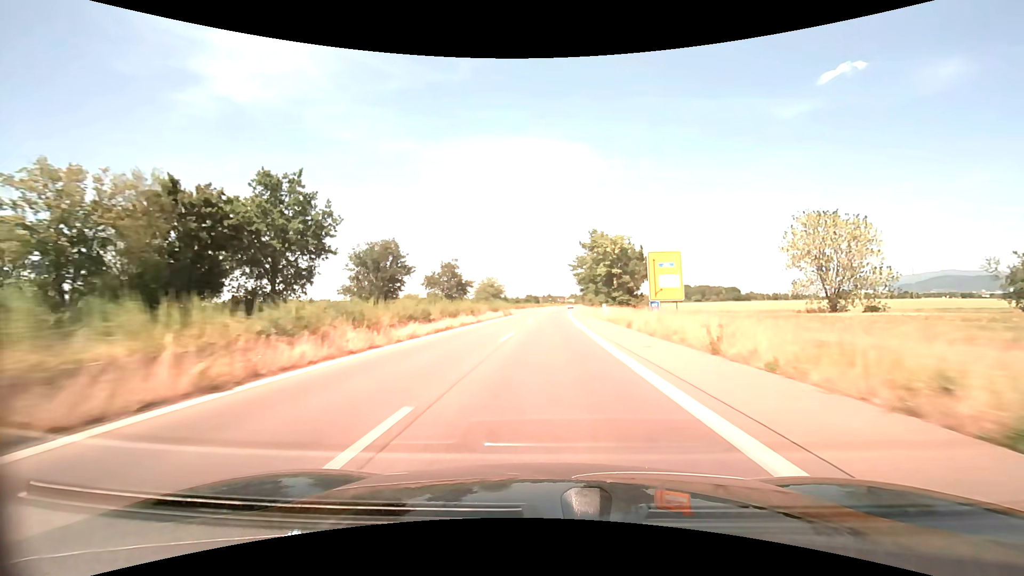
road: trunk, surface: asphalt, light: Day
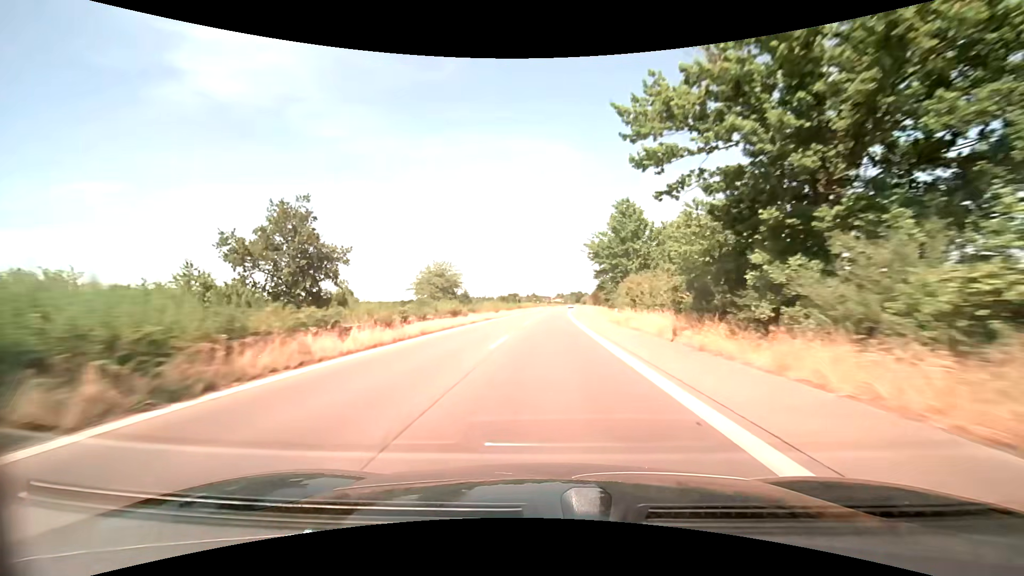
(+0.9, +57.9) m; +2°
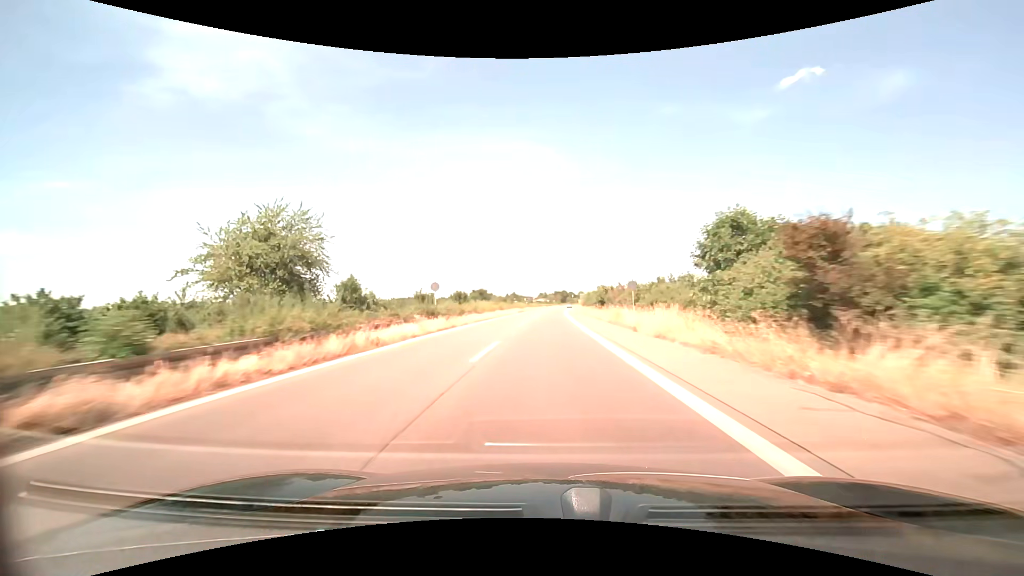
(+1.0, +57.7) m; +2°
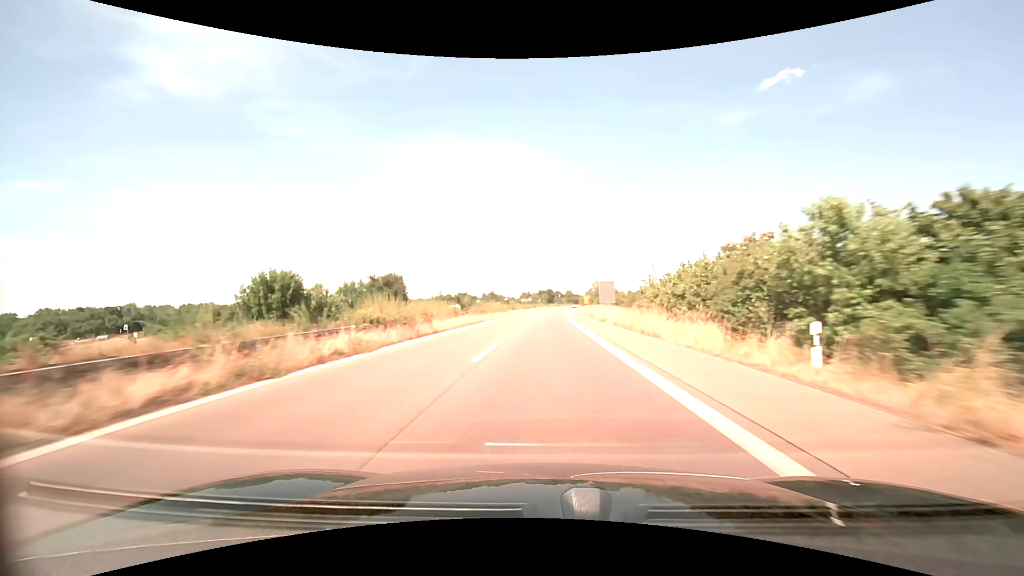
(+1.1, +72.2) m; +2°
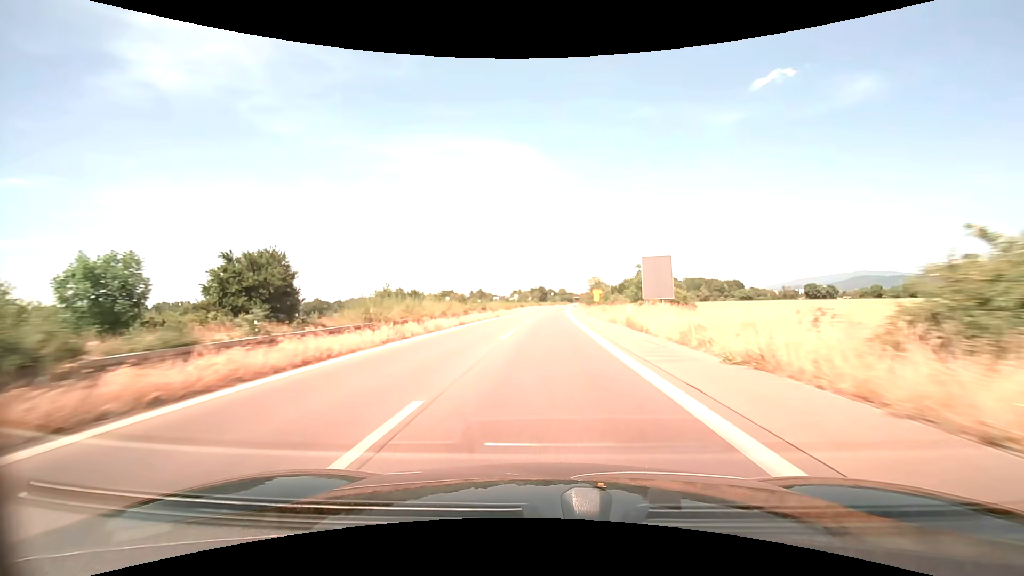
(+0.2, +29.1) m; +1°
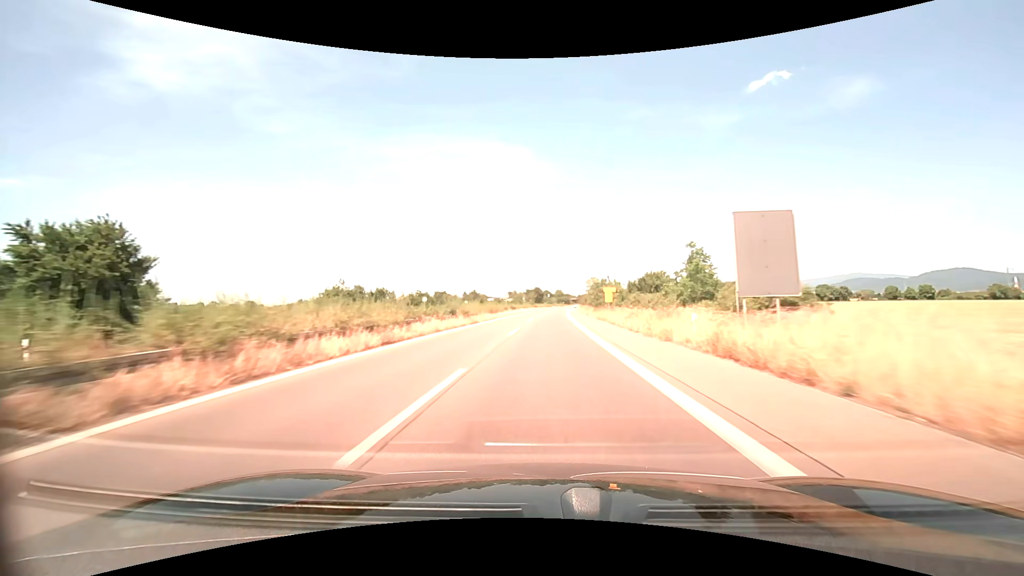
(+0.1, +14.6) m; 0°
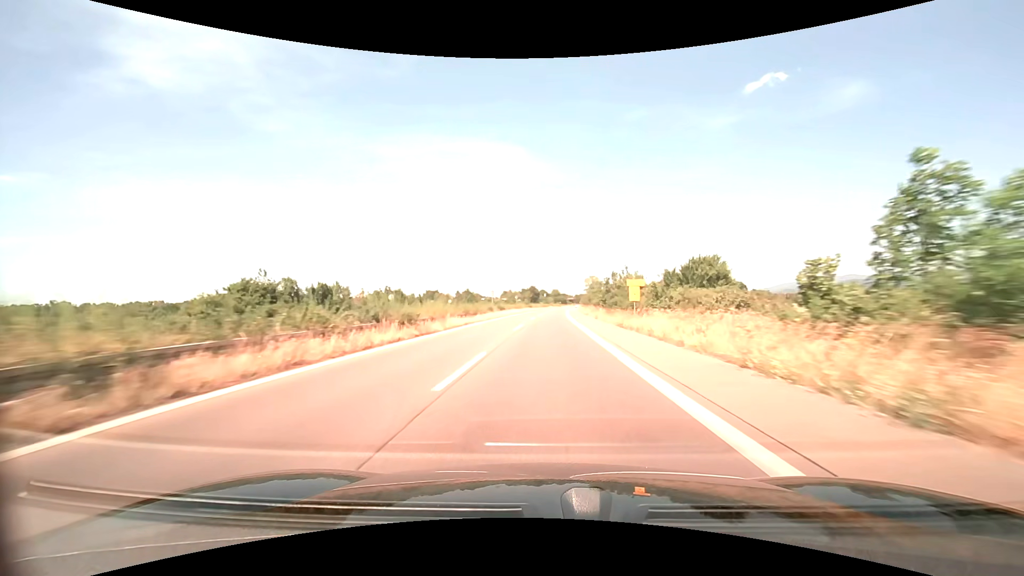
(0.0, +14.7) m; 0°
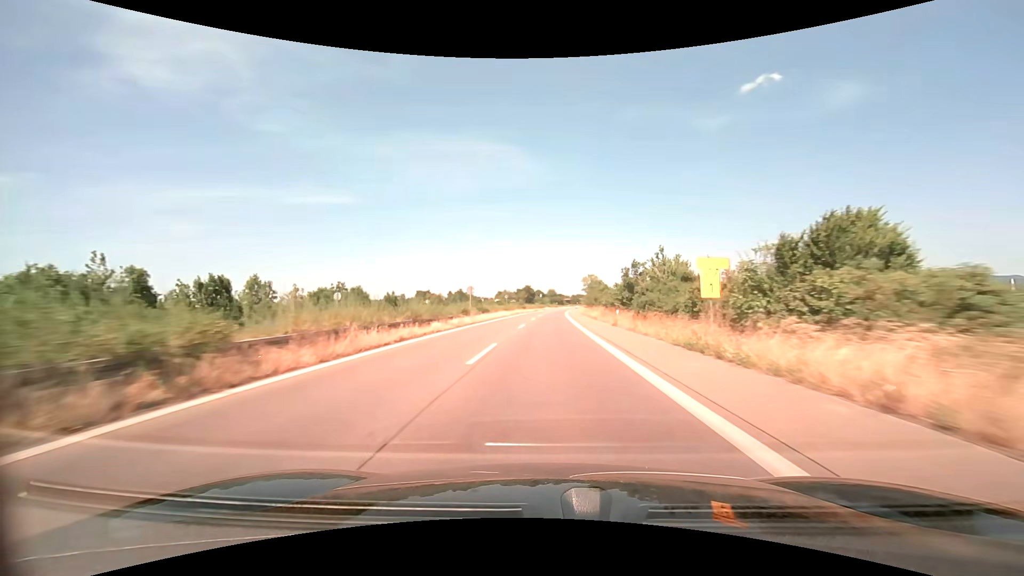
(+0.1, +14.7) m; 0°
(0, +10) (0, +20) (0, +30) (0, +40) (+1, +50) (+1, +60) (+1, +70) (+2, +80) (+2, +90) (+3, +100) m
